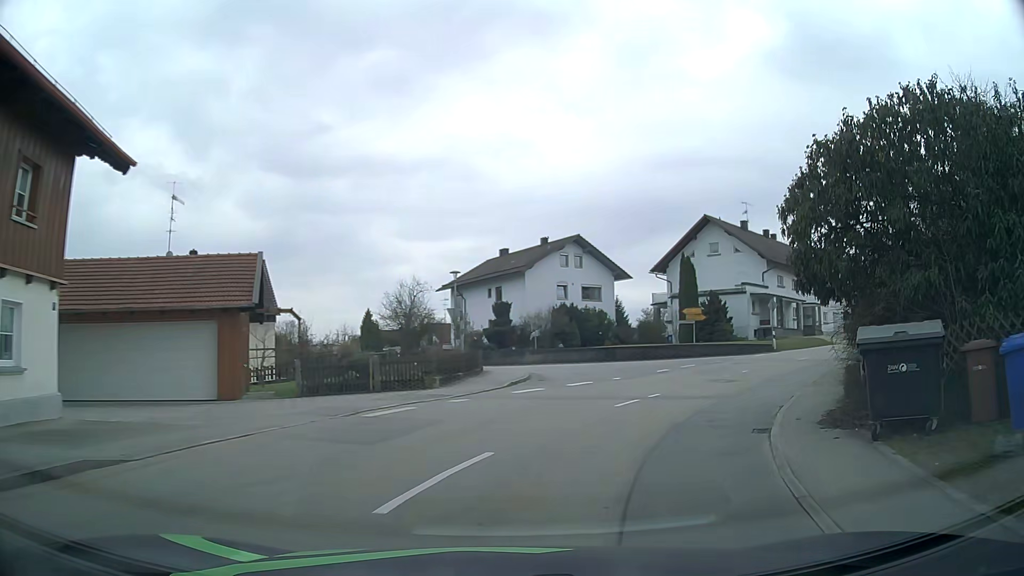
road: secondary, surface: asphalt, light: Day
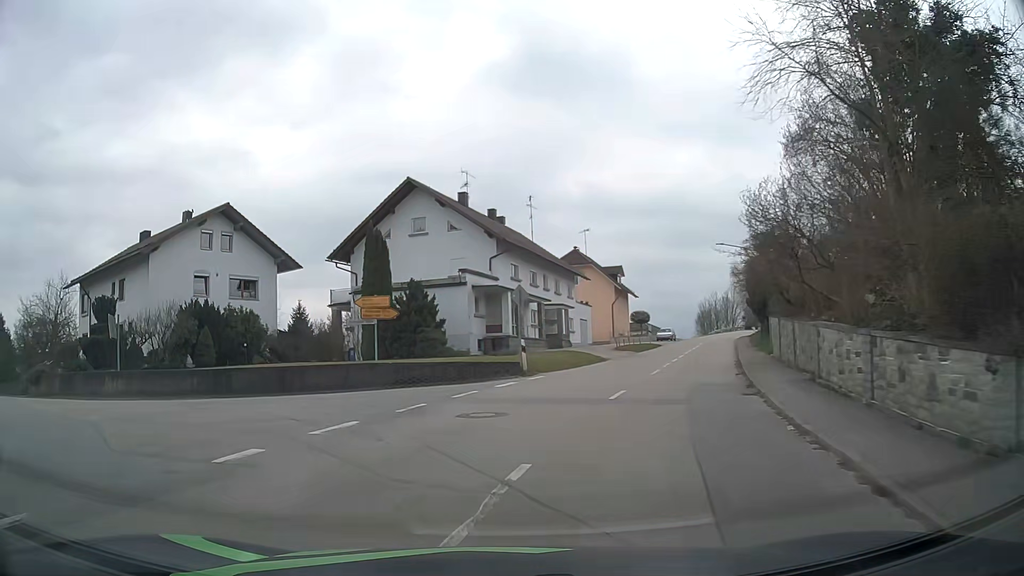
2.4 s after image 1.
(+5.0, +17.3) m; +26°
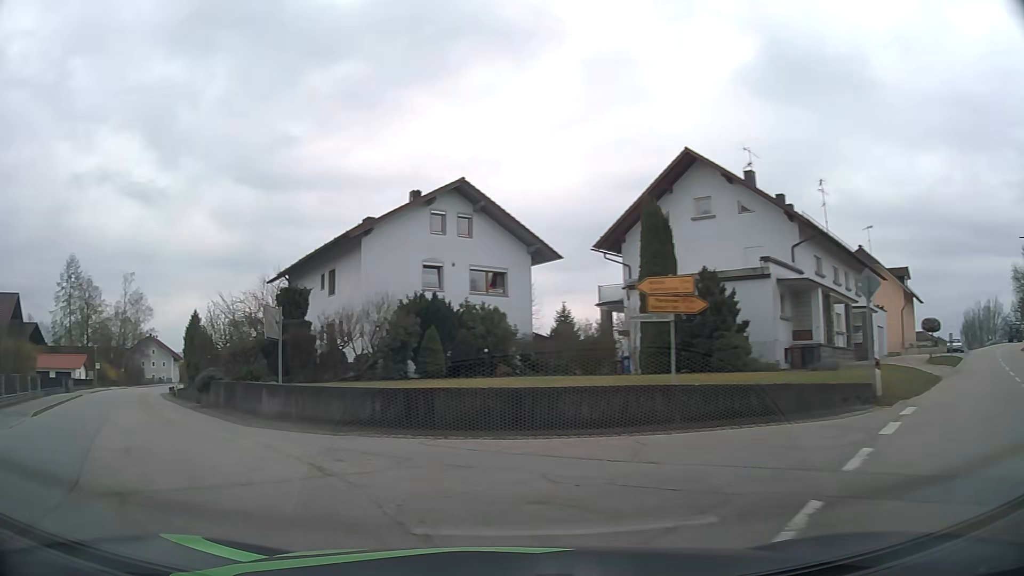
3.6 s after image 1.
(-1.5, +8.0) m; -23°
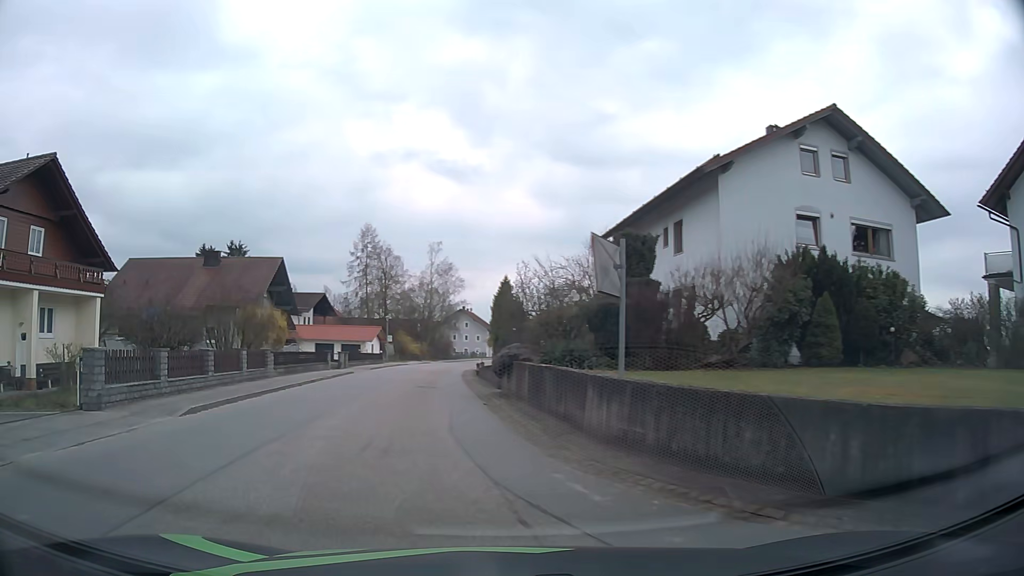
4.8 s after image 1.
(-2.1, +7.9) m; -28°
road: tertiary
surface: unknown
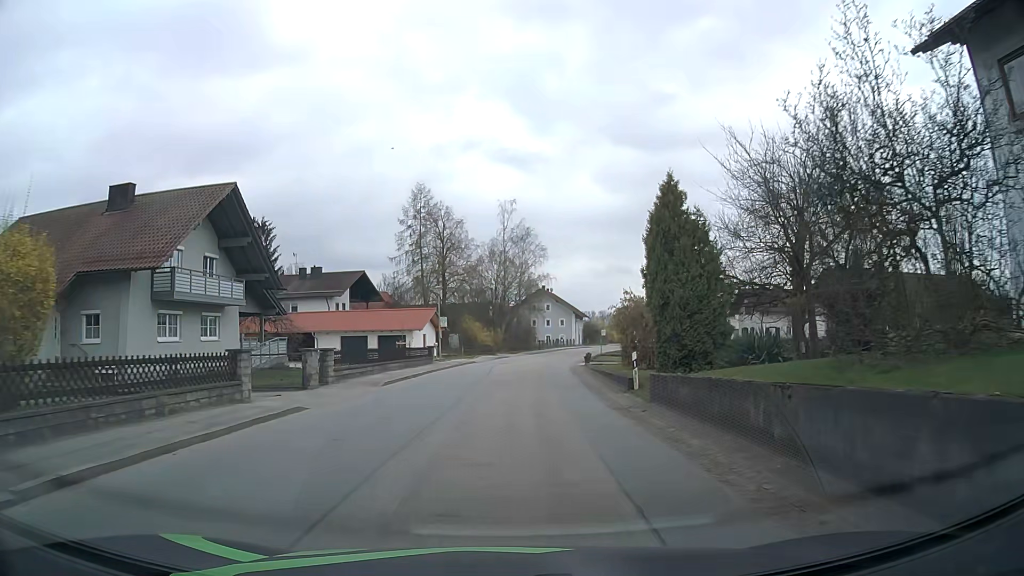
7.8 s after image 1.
(-3.0, +25.4) m; -7°
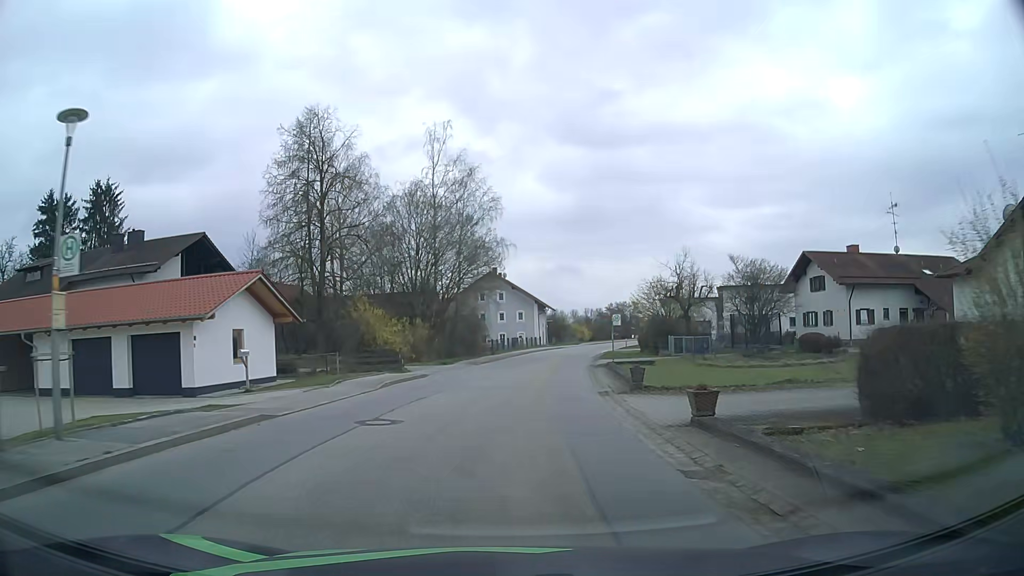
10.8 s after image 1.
(+1.6, +32.2) m; +5°
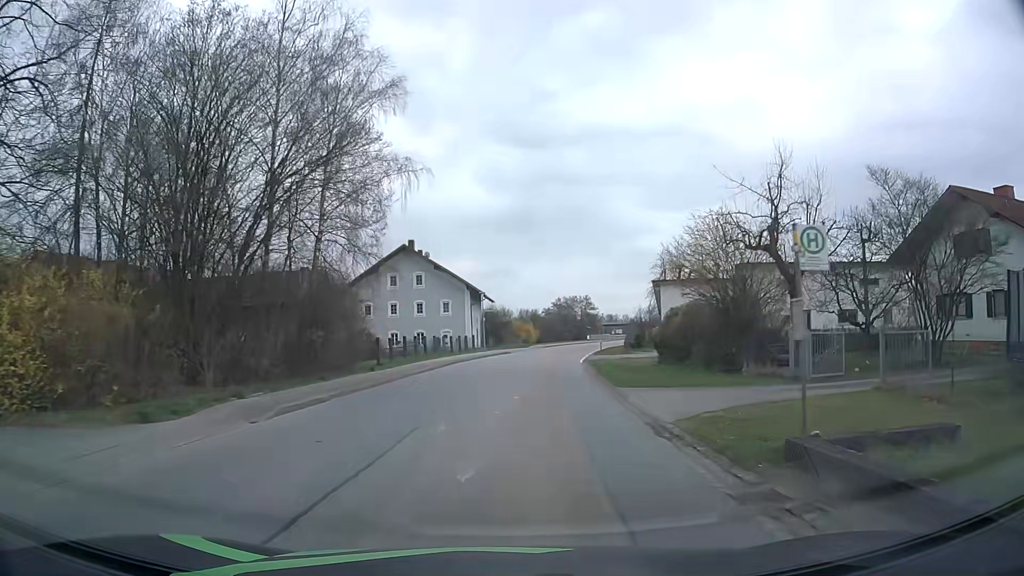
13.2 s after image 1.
(+1.4, +27.5) m; +6°
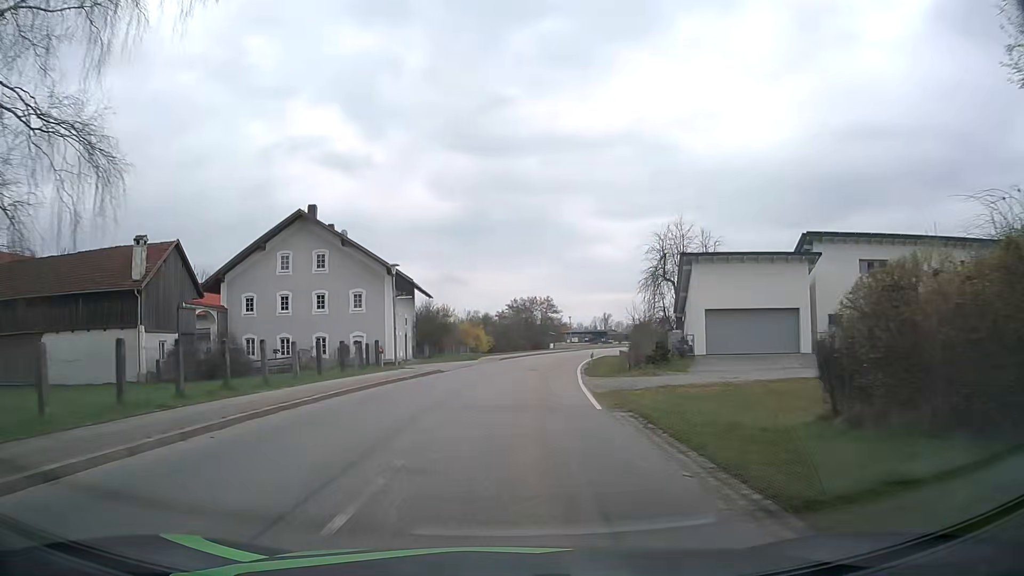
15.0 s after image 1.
(+0.8, +21.5) m; +4°
(0, +10) (+1, +20) (+1, +30) (+3, +40) (+4, +50) (+6, +60) (+8, +69) (+11, +79) (+14, +89) (+17, +98) m
